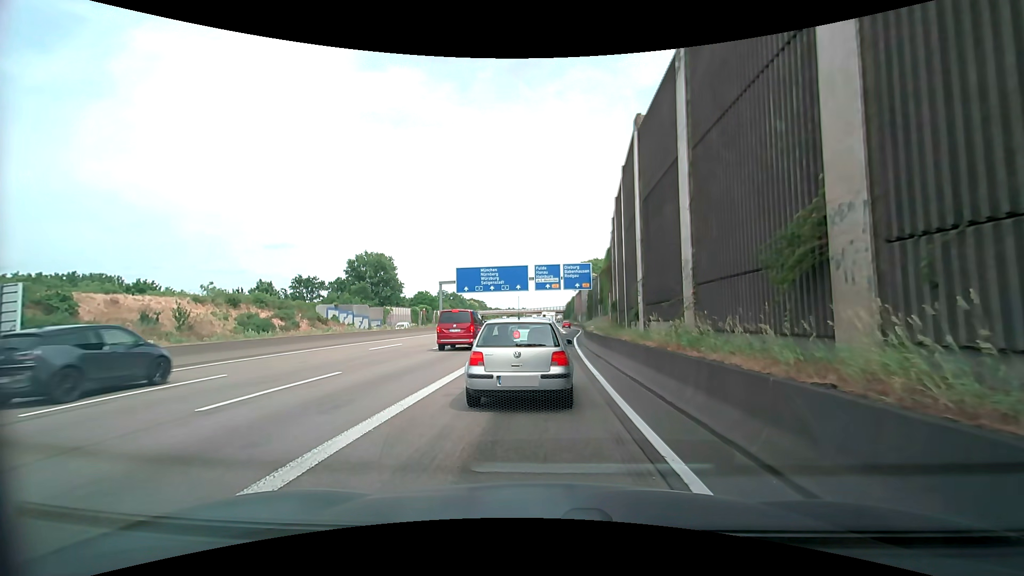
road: motorway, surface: asphalt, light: Day
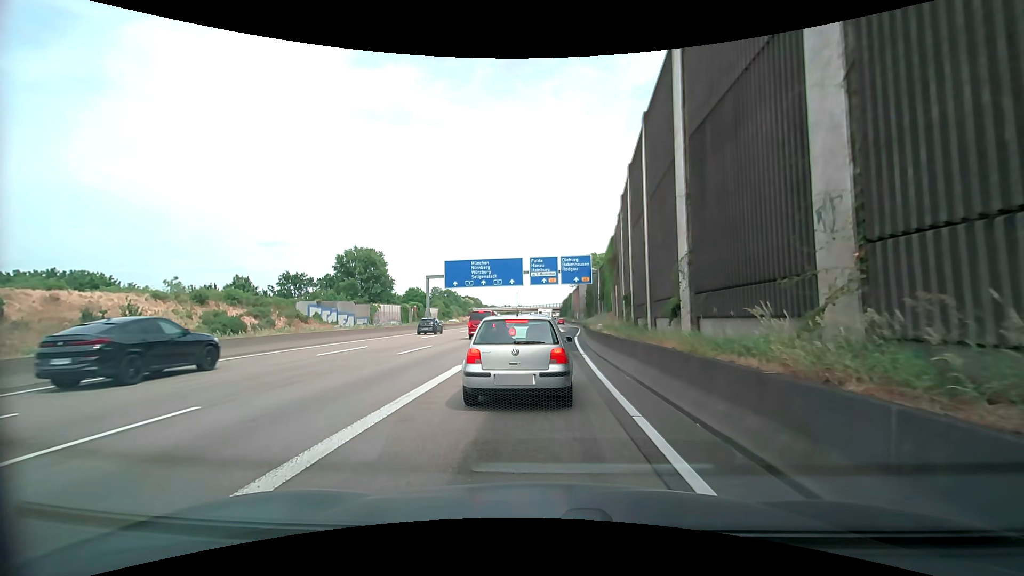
(0.0, +5.9) m; 0°
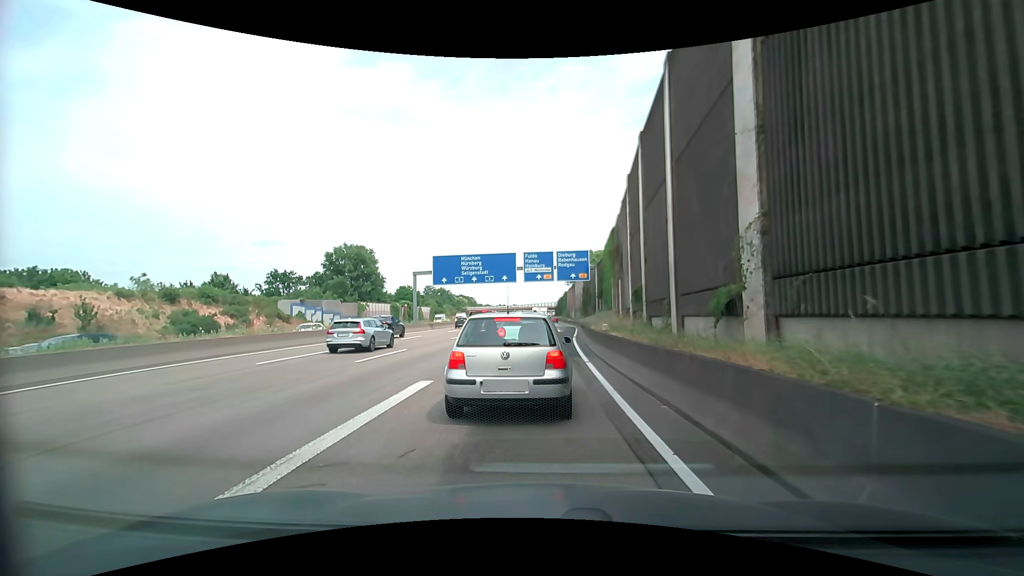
(0.0, +4.0) m; -2°
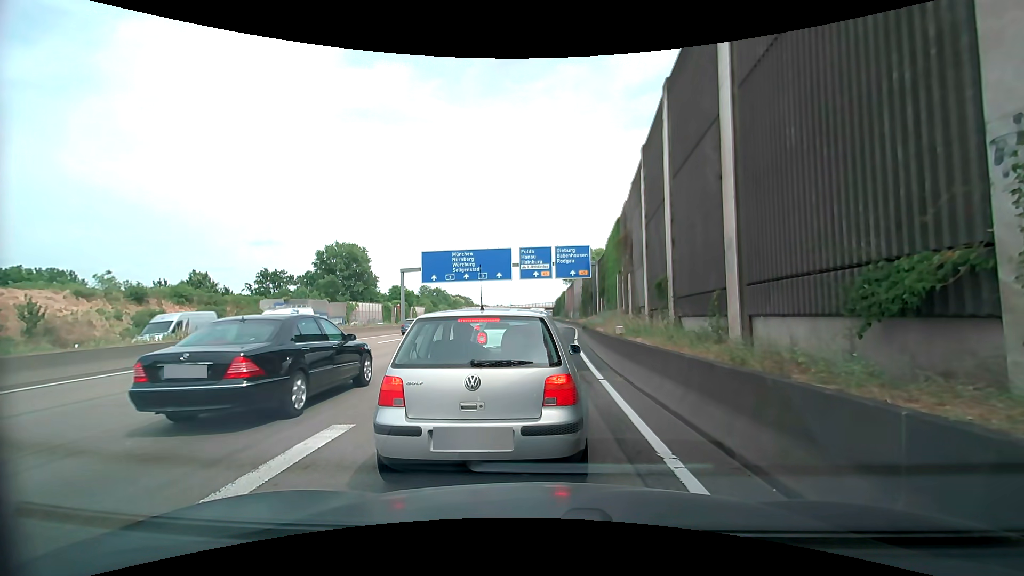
(+0.1, +4.2) m; -1°
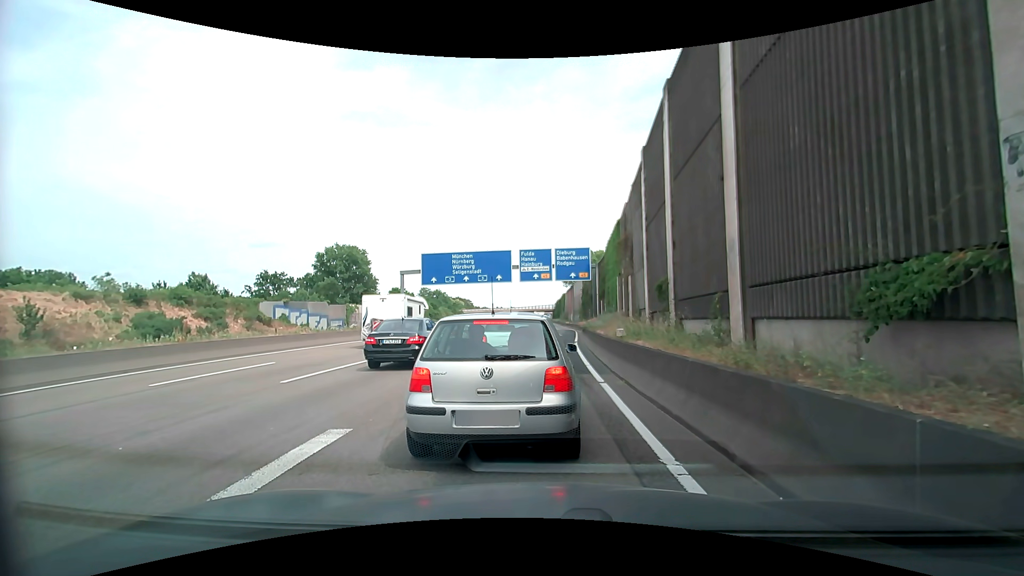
(0.0, +0.2) m; 0°
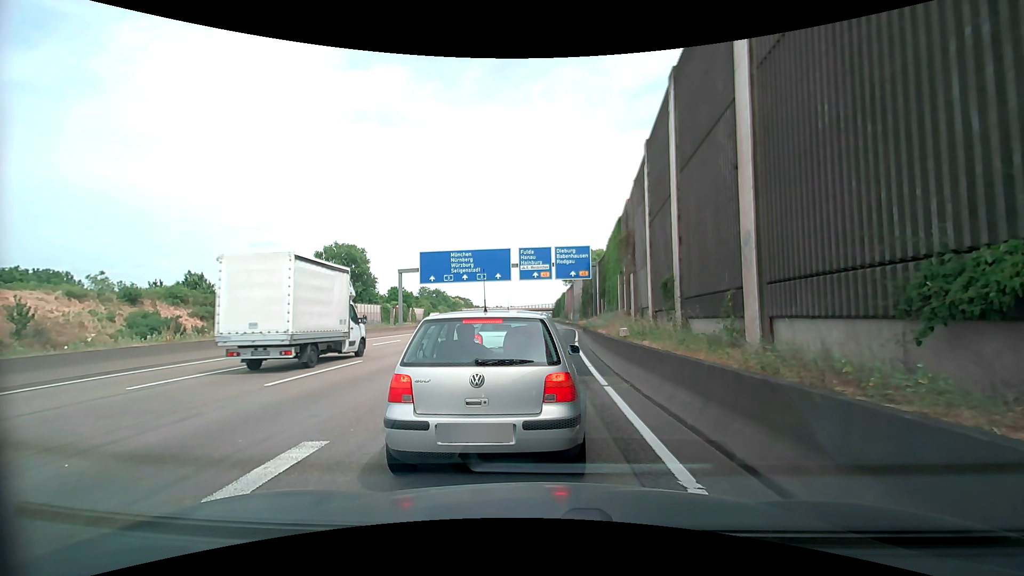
(0.0, +0.7) m; 0°
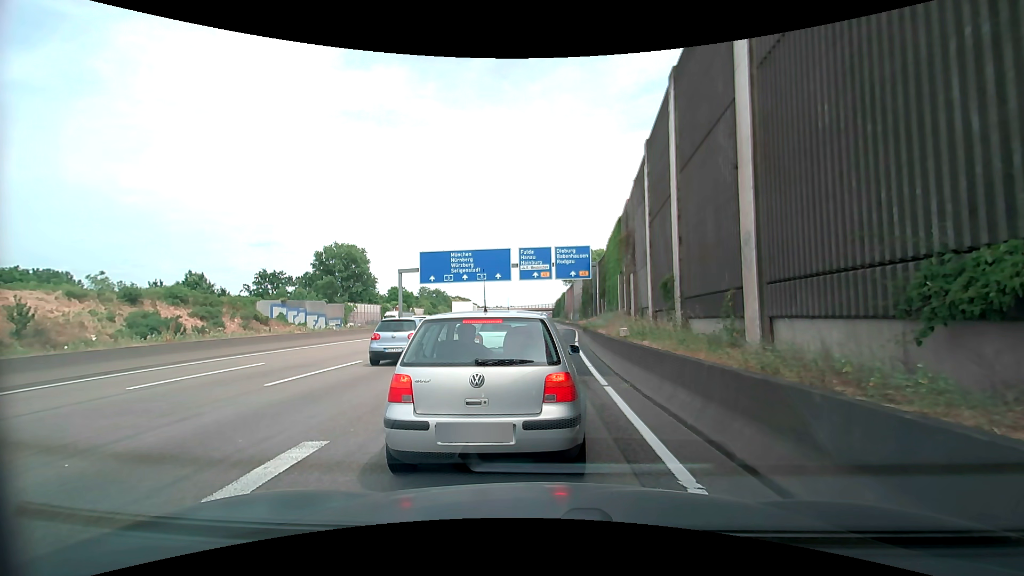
(0.0, 0.0) m; 0°
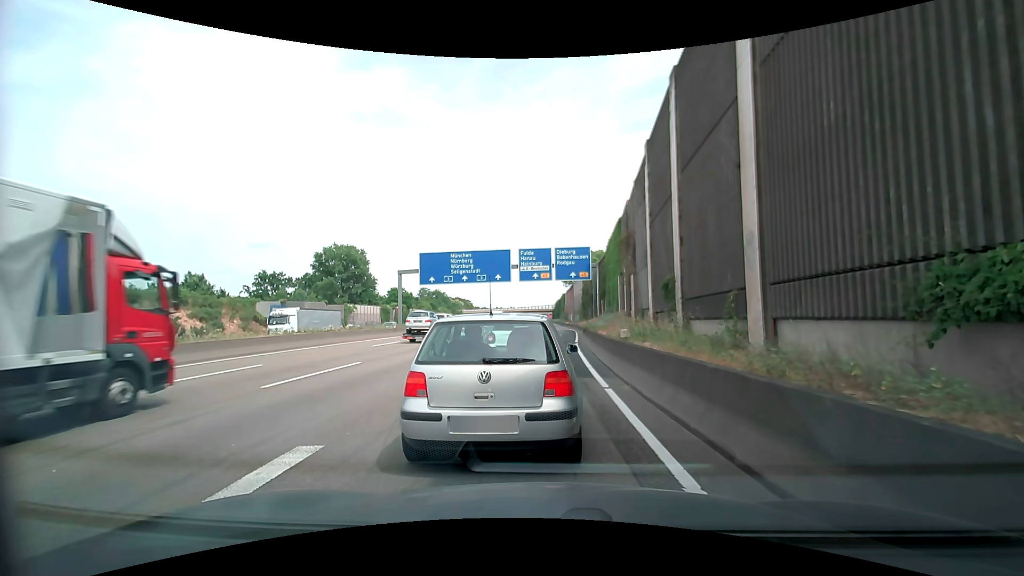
(0.0, +0.1) m; 0°
